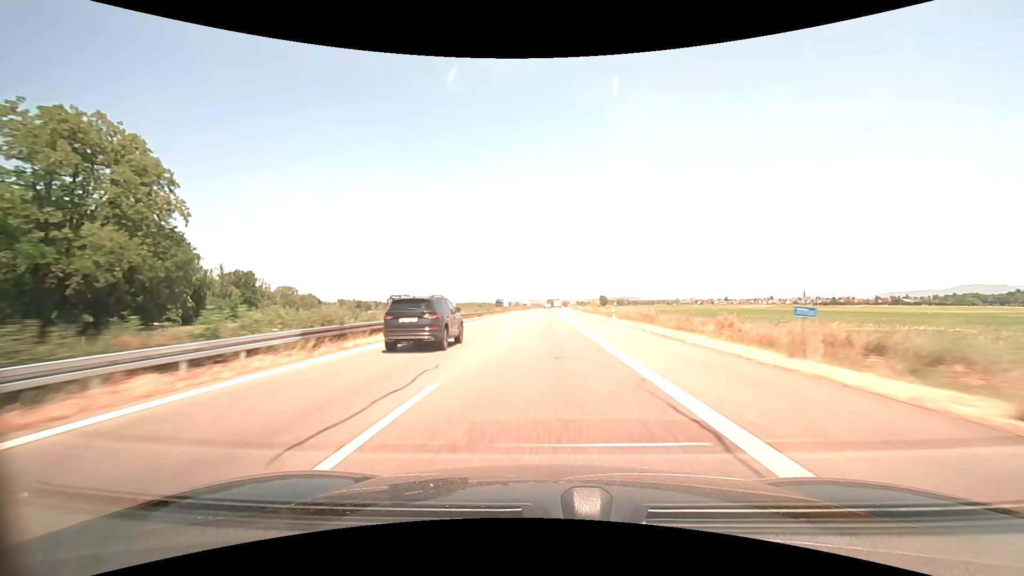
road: motorway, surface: asphalt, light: Day
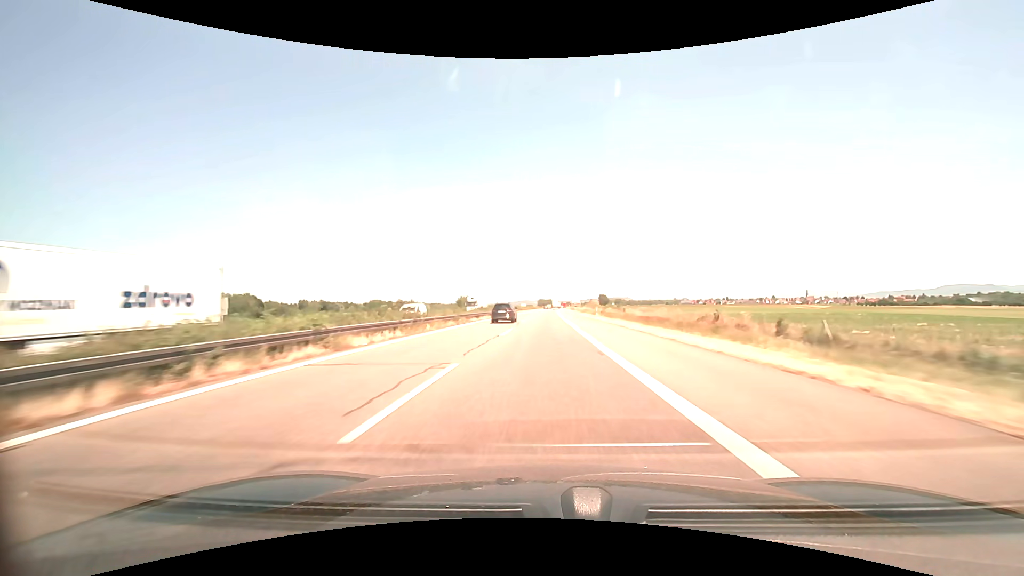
(+0.7, +87.0) m; +1°
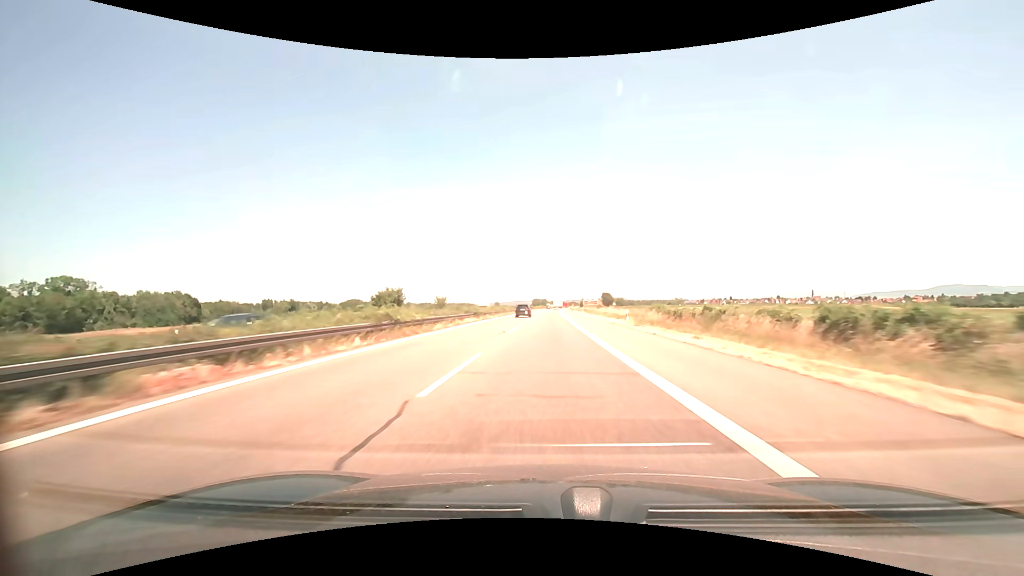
(+0.2, +69.7) m; +1°
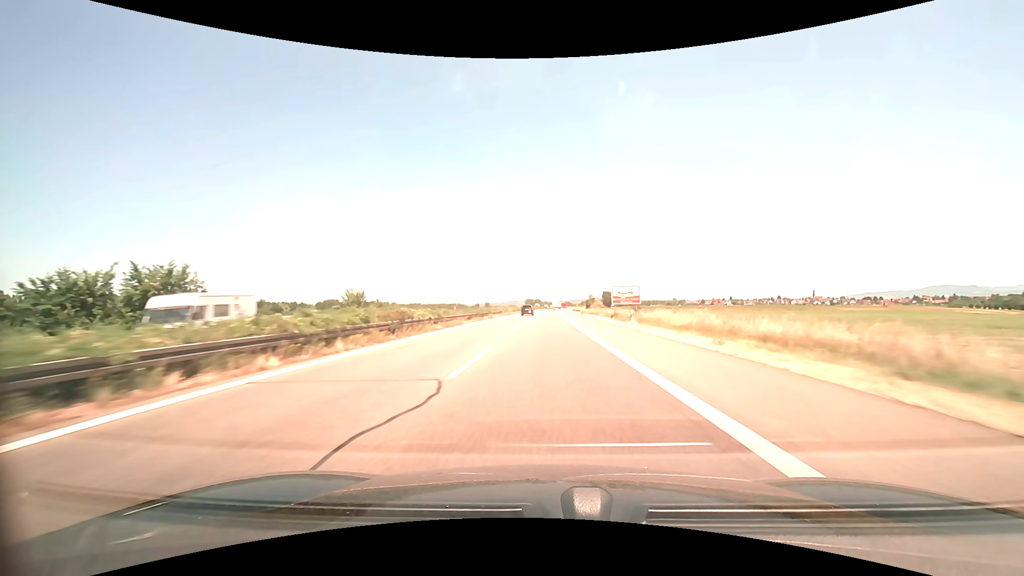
(+0.4, +52.3) m; +1°
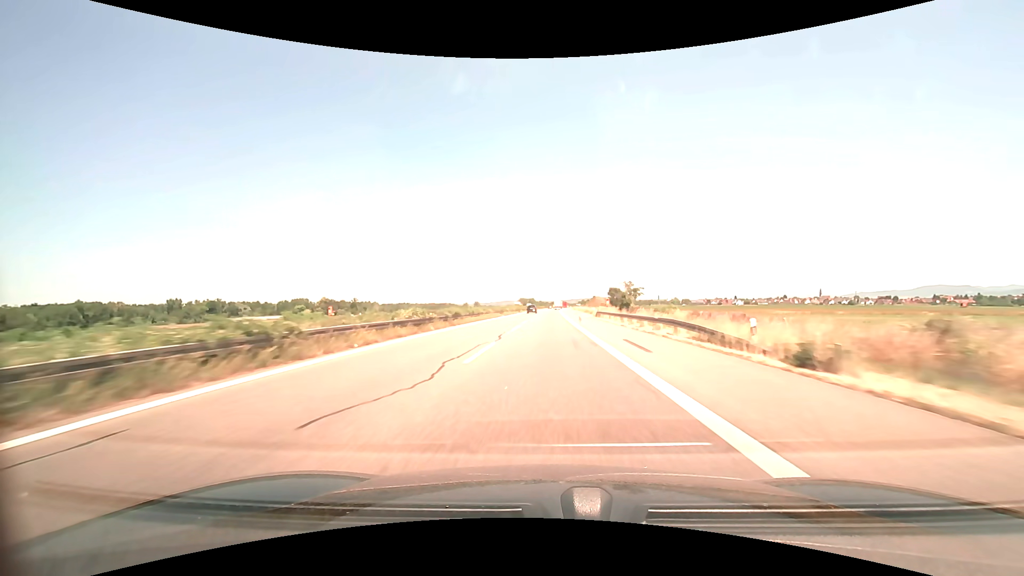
(+0.5, +69.9) m; +1°
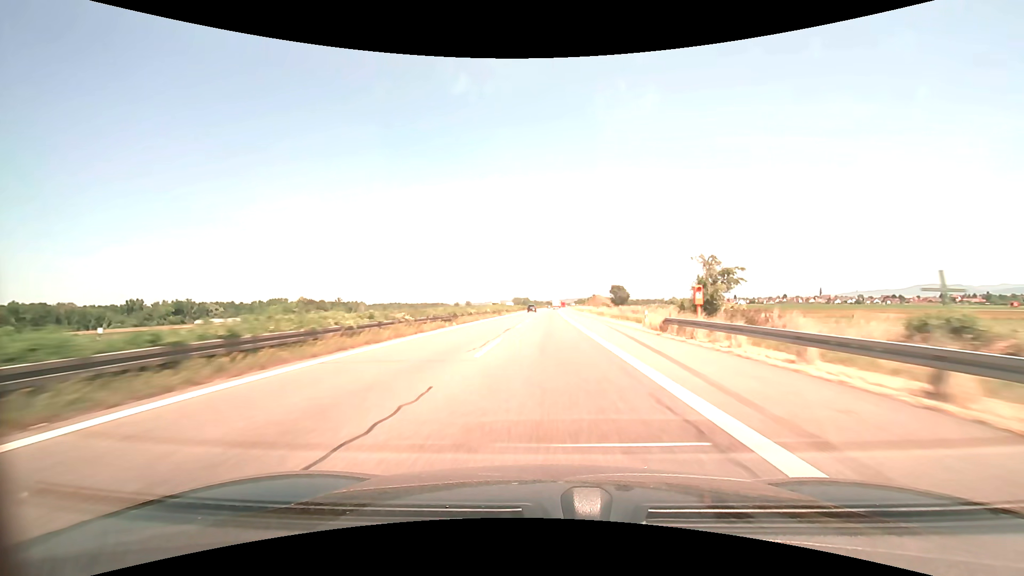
(+0.2, +34.9) m; +1°
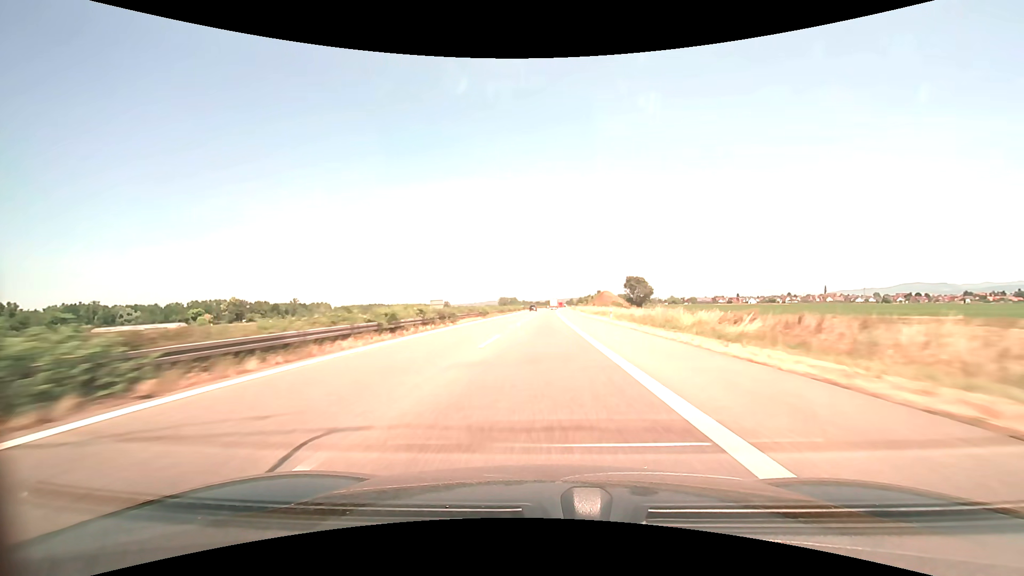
(+1.0, +87.2) m; +1°
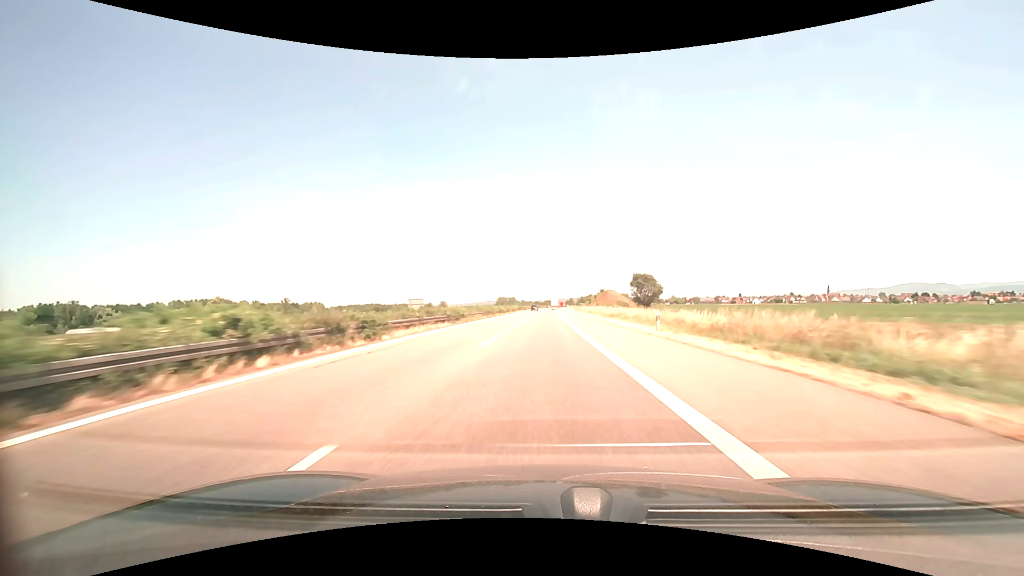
(0.0, +17.4) m; 0°
